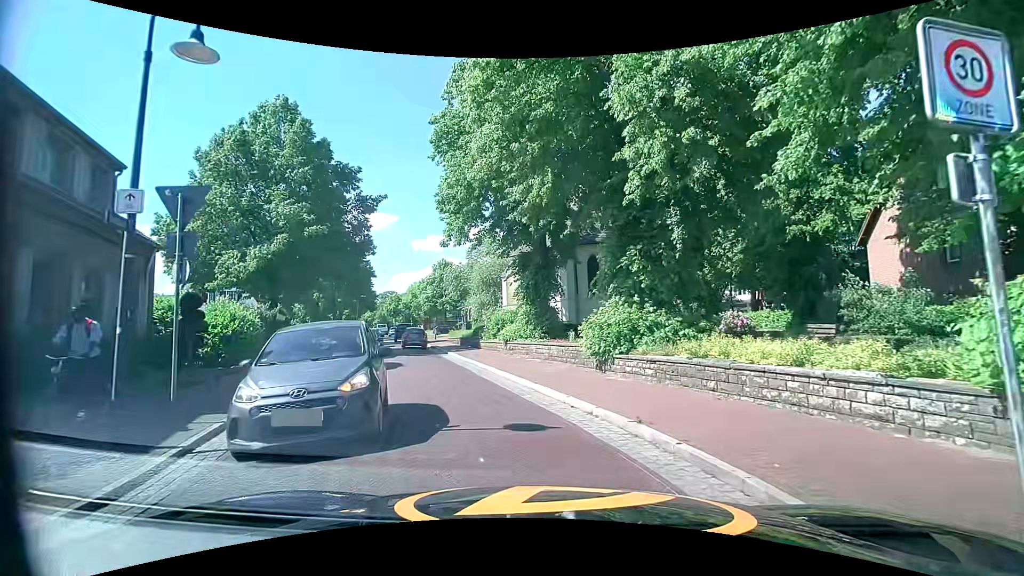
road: residential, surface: paving_stones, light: Day
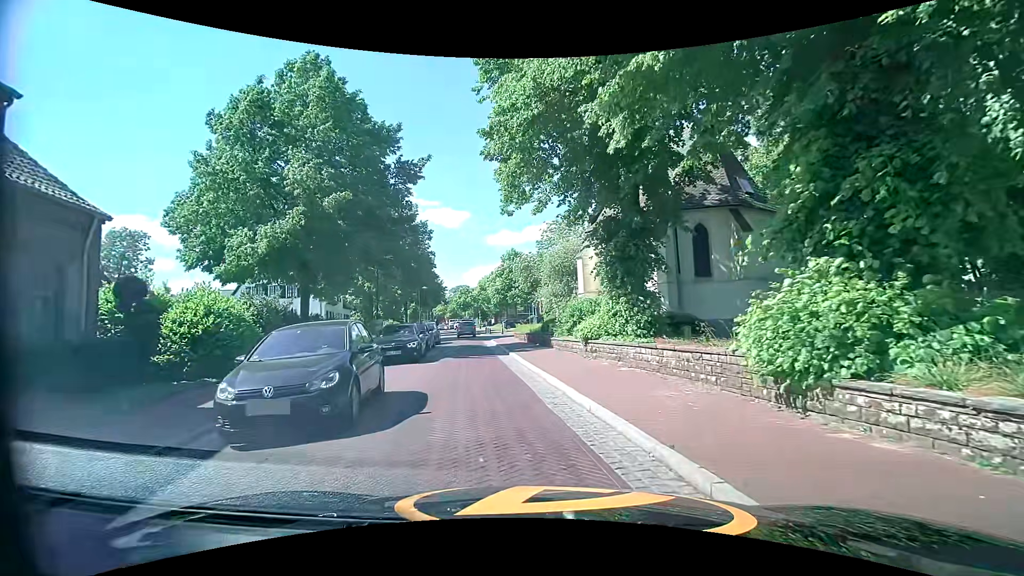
(-0.5, +6.2) m; -11°
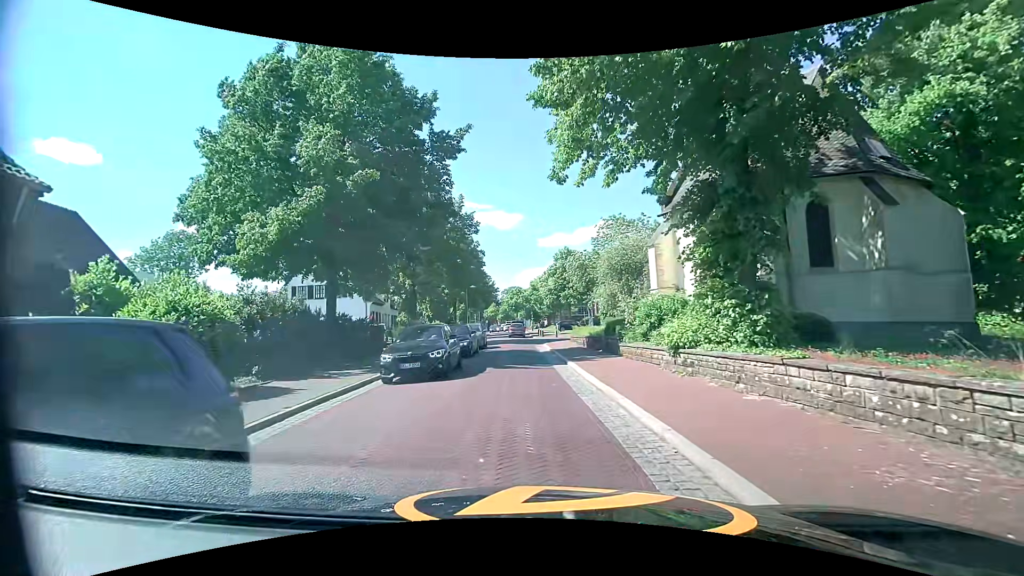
(-0.1, +4.0) m; -4°
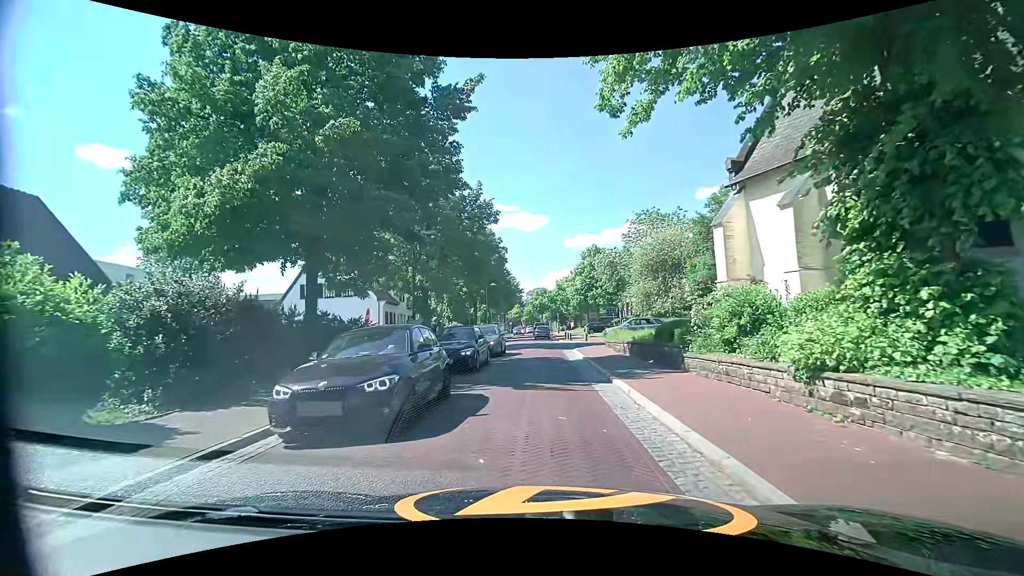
(-0.2, +4.7) m; -5°
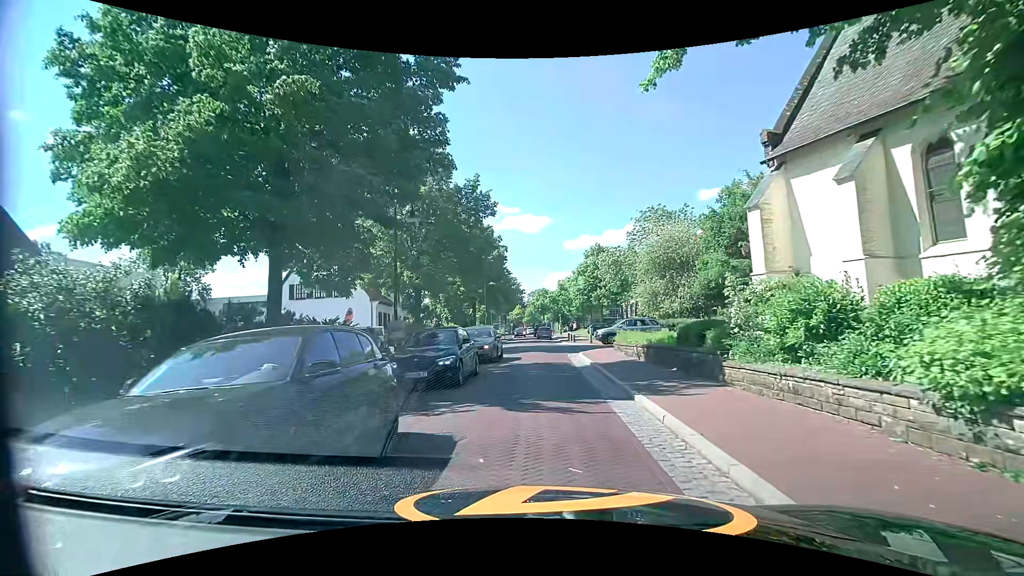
(+0.1, +2.6) m; 0°
